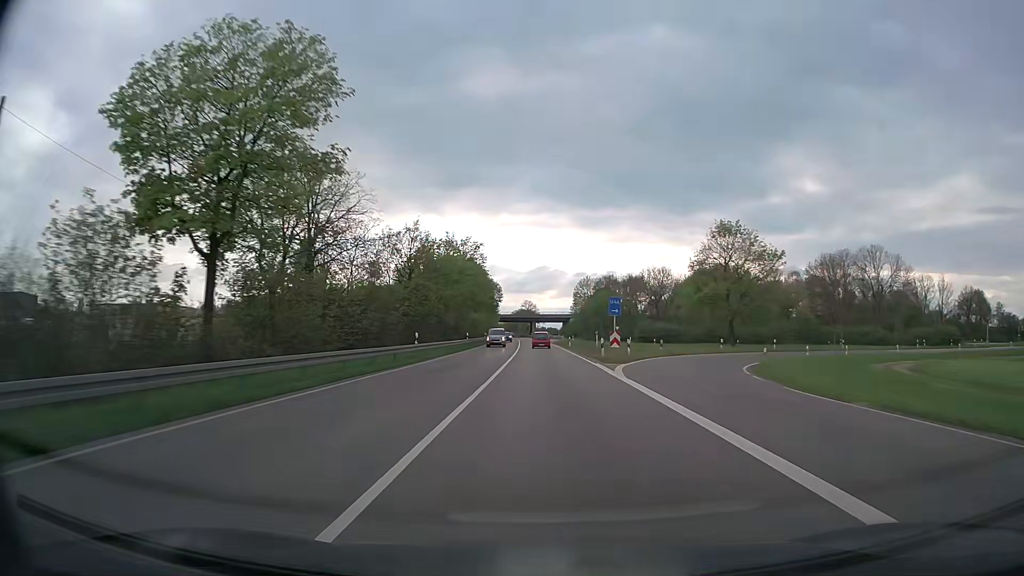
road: trunk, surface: asphalt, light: Day
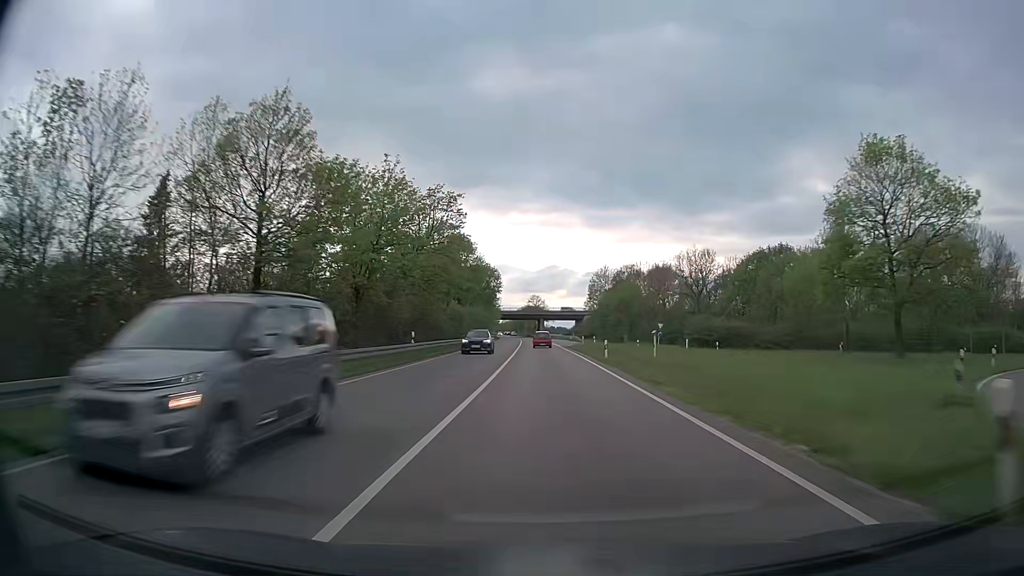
(-0.2, +30.2) m; -1°
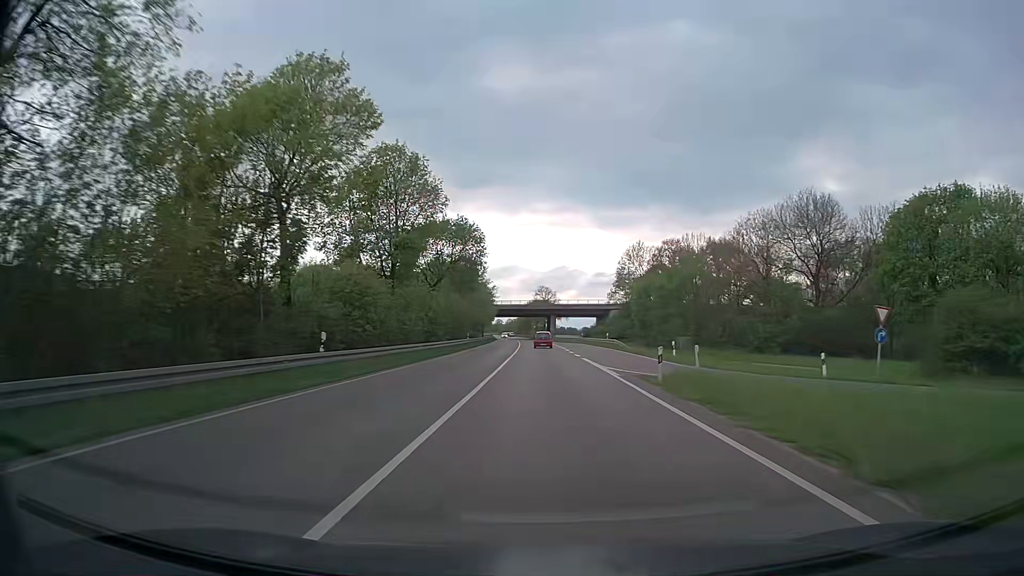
(-0.5, +45.3) m; -1°
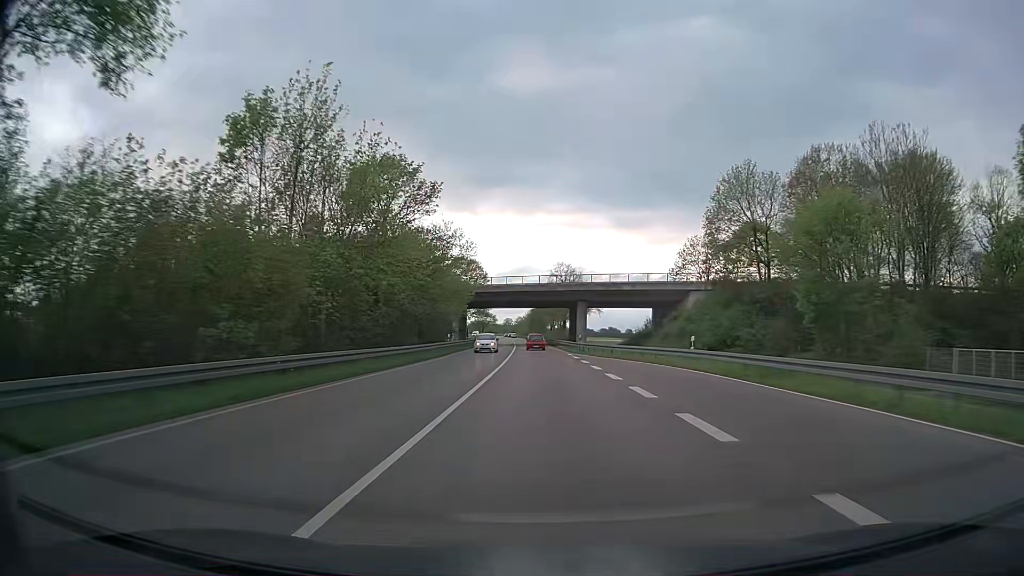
(-0.6, +60.6) m; -1°
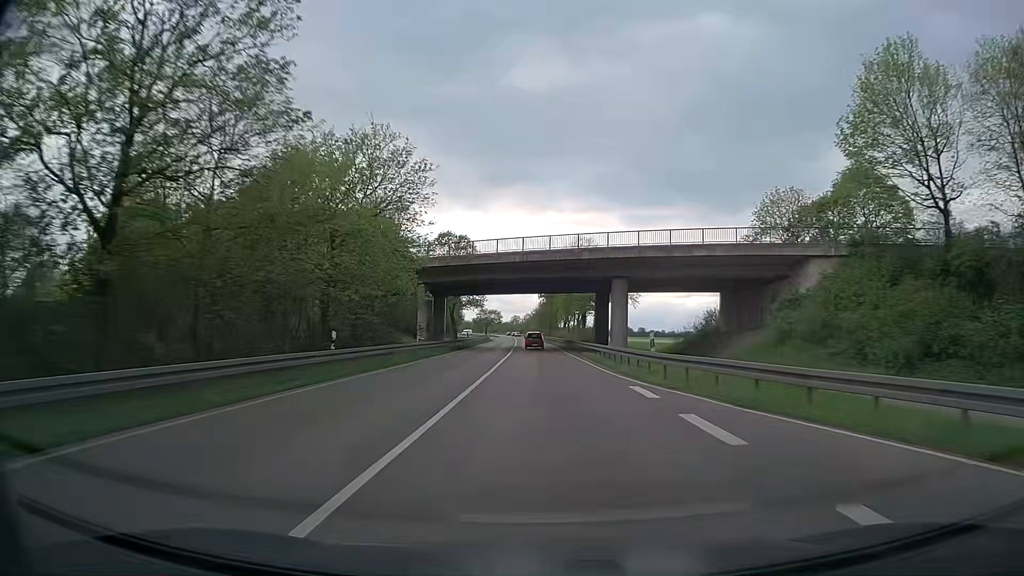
(-0.1, +30.3) m; -1°
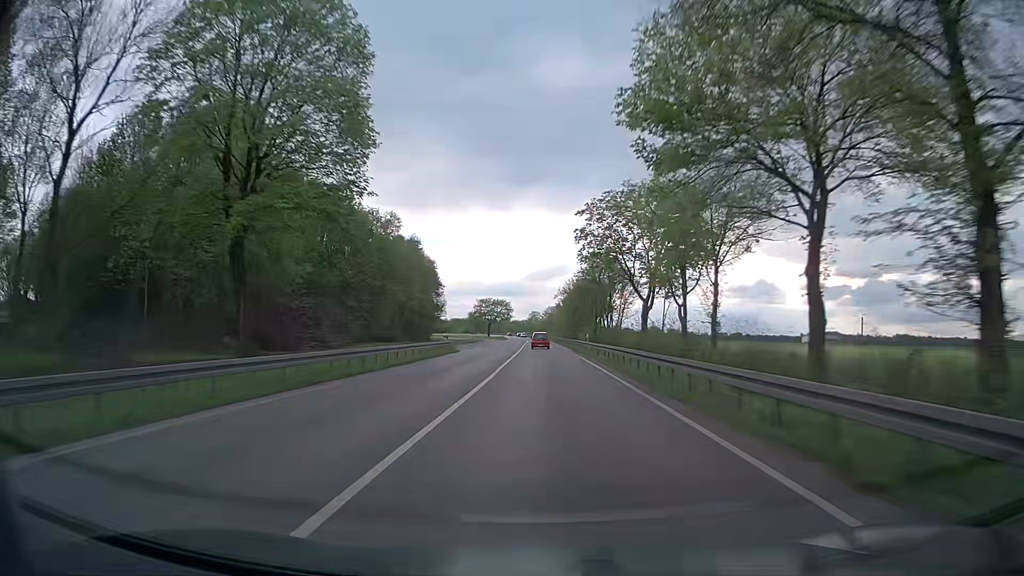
(-1.5, +75.7) m; -2°
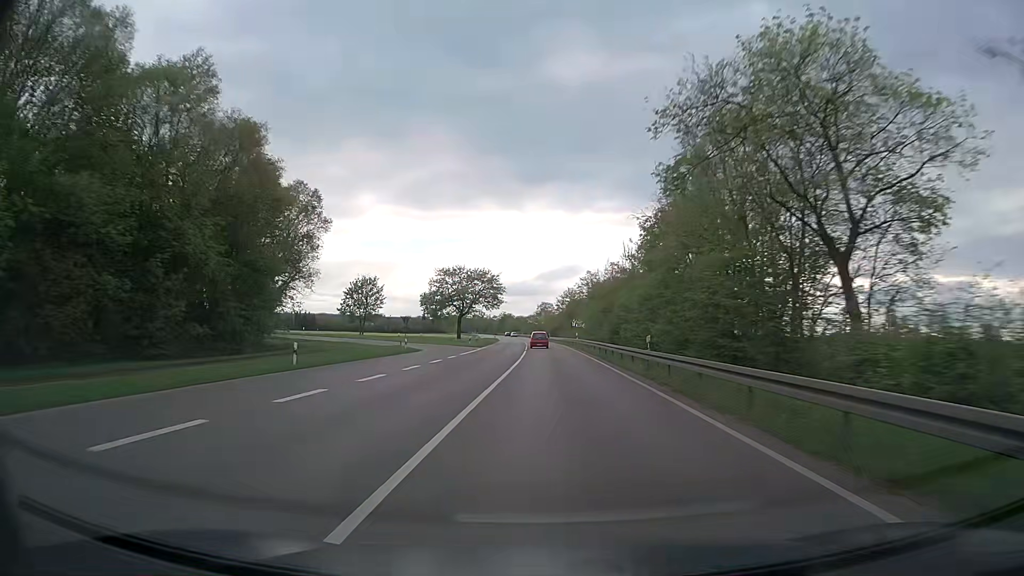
(-0.1, +76.1) m; 0°
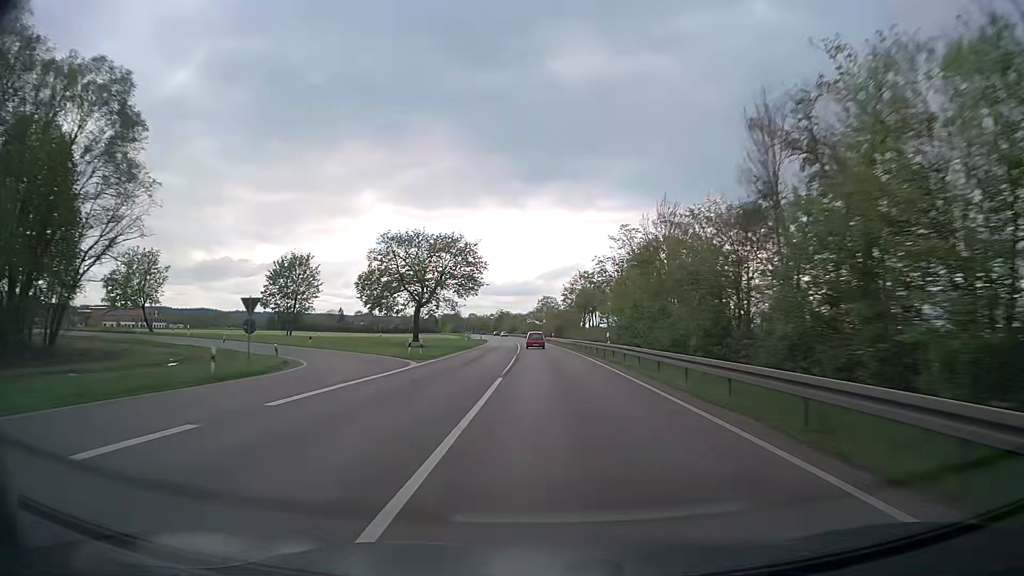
(0.0, +30.4) m; 0°
(0, +10) (0, +20) (0, +30) (0, +40) (-1, +50) (-1, +60) (-1, +70) (-2, +80) (-2, +90) (-2, +100) m
